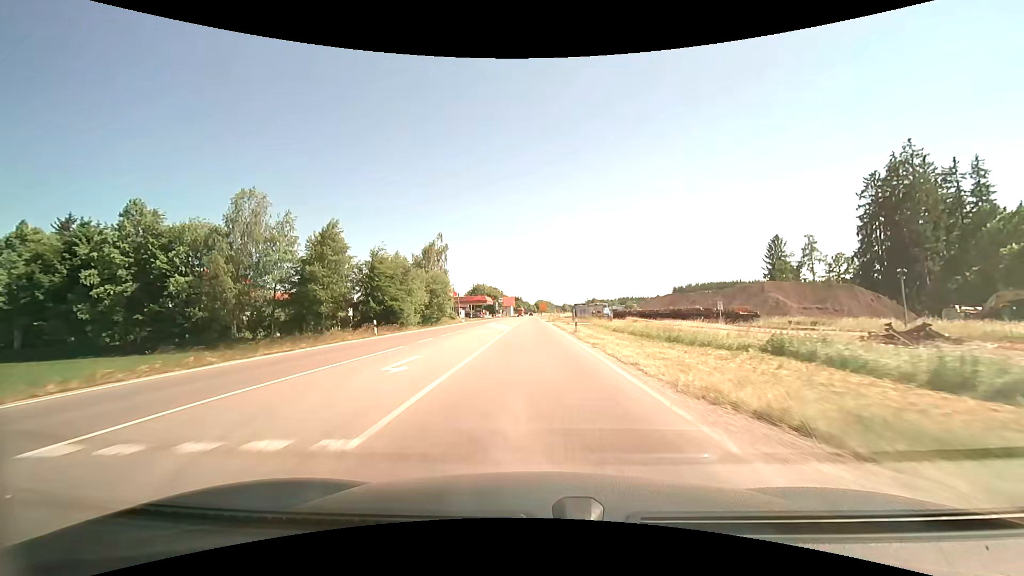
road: primary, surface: asphalt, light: Day
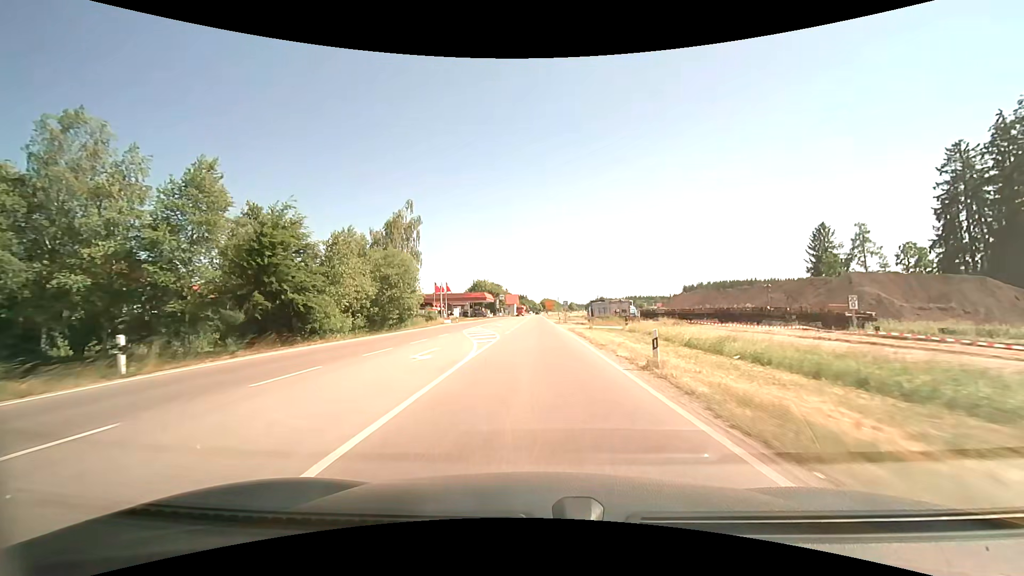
(-0.3, +20.3) m; -1°
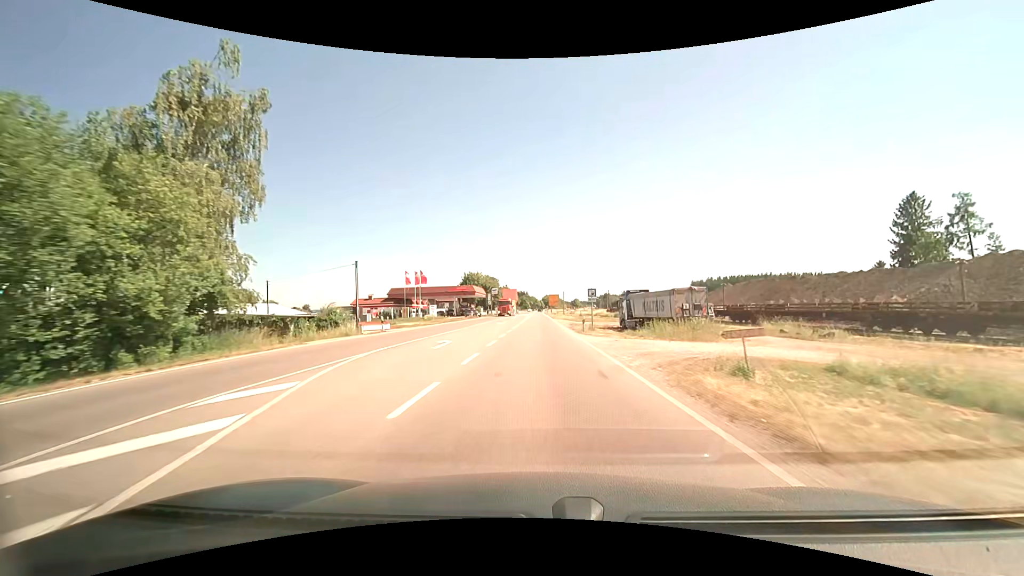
(+0.4, +30.6) m; 0°
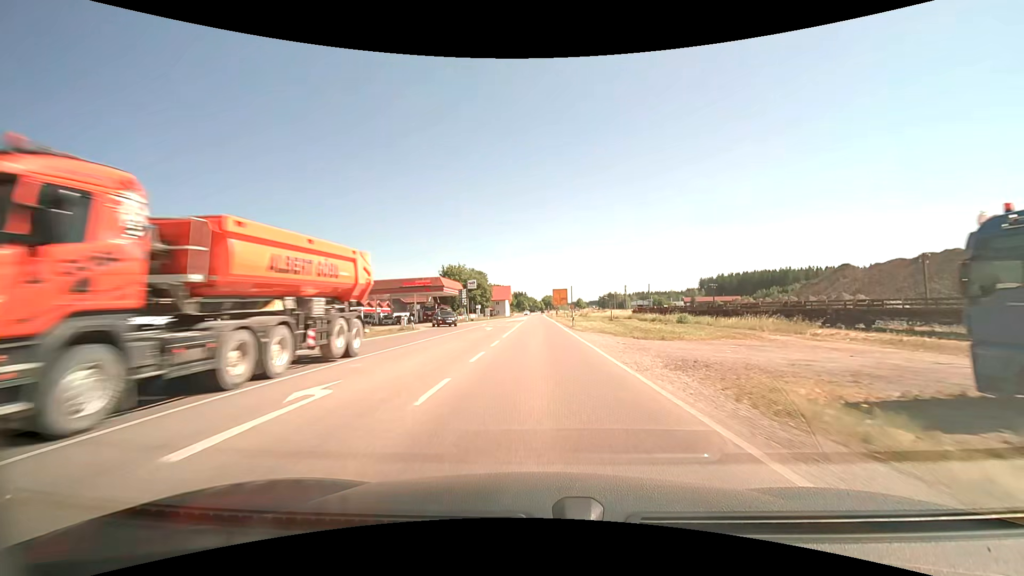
(-0.3, +41.3) m; 0°
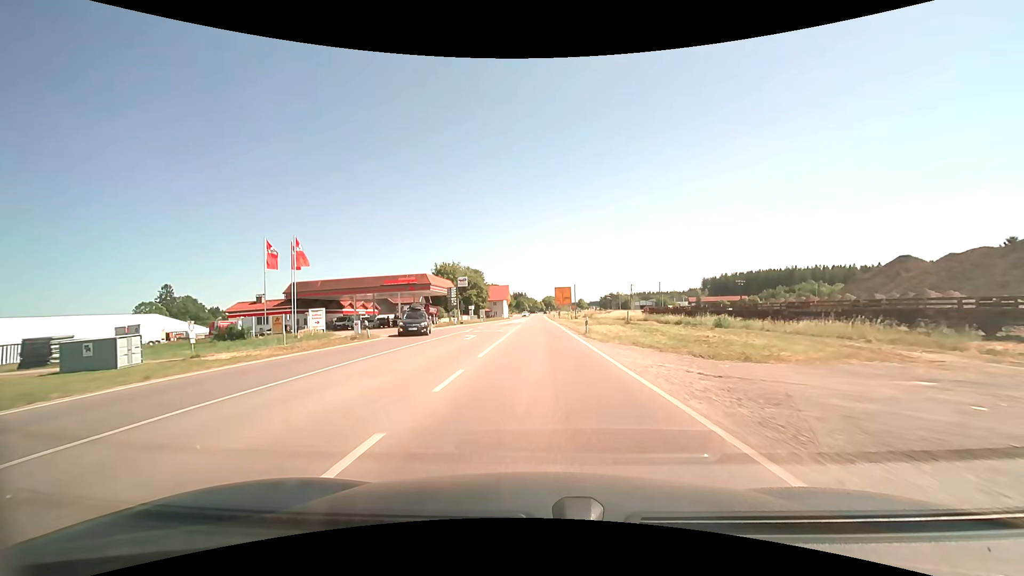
(+0.1, +10.4) m; +1°
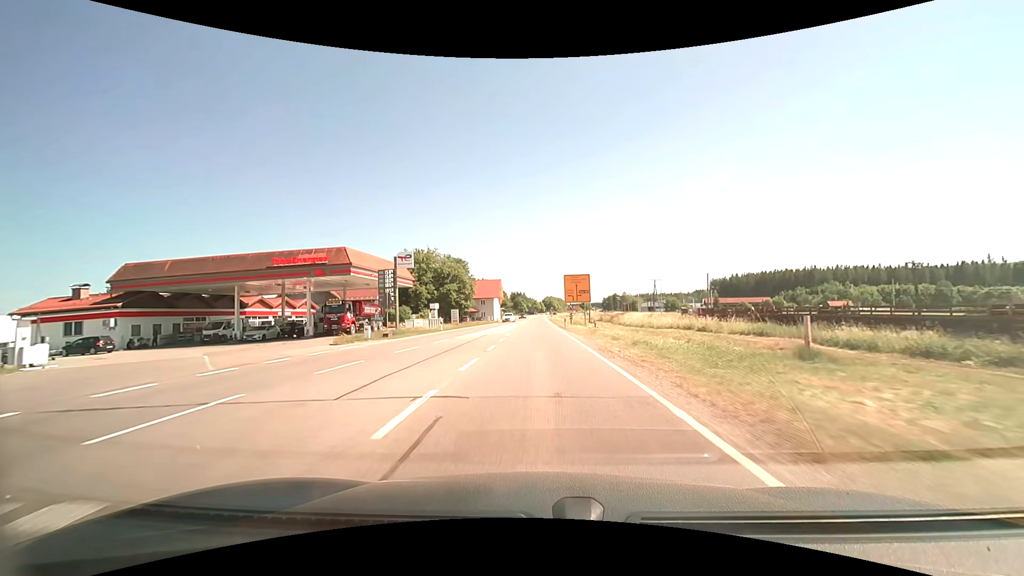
(-0.9, +31.2) m; -3°
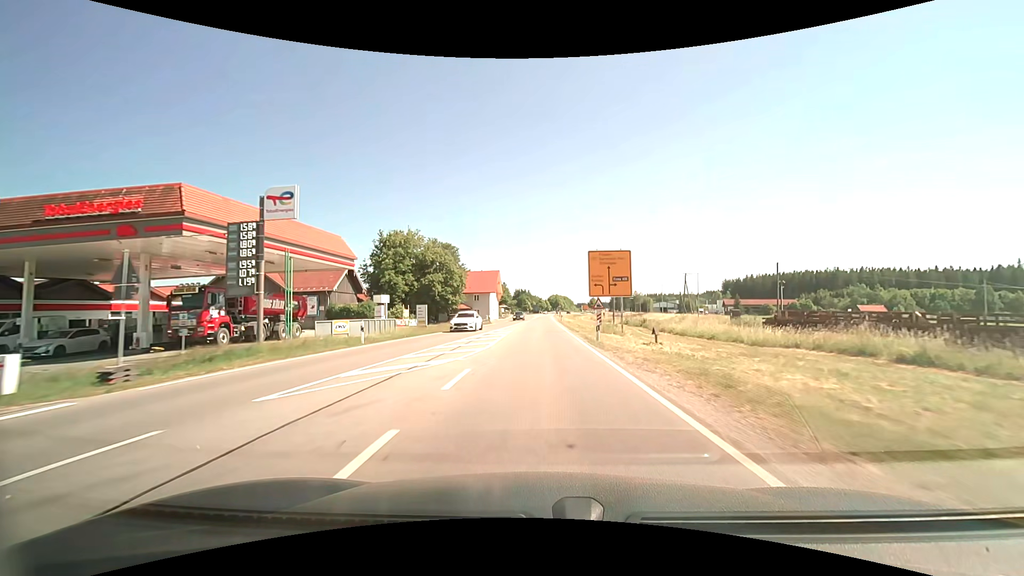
(+0.1, +20.8) m; 0°
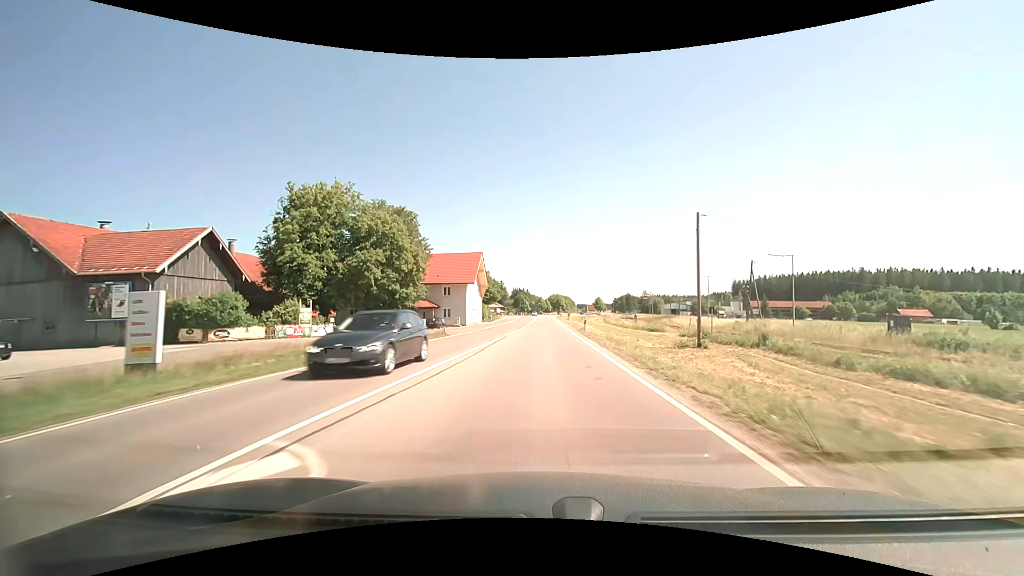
(-0.2, +31.4) m; 0°
(0, +10) (0, +20) (+1, +30) (+1, +40) (+2, +50) (+2, +60) (+3, +70) (+3, +80) (+4, +90) (+4, +100) m
